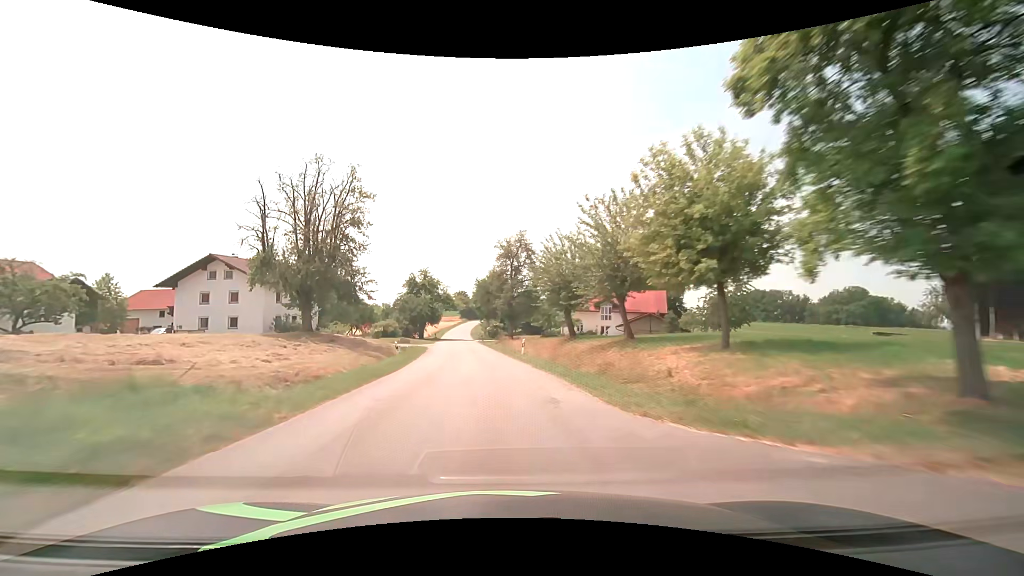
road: tertiary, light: Day
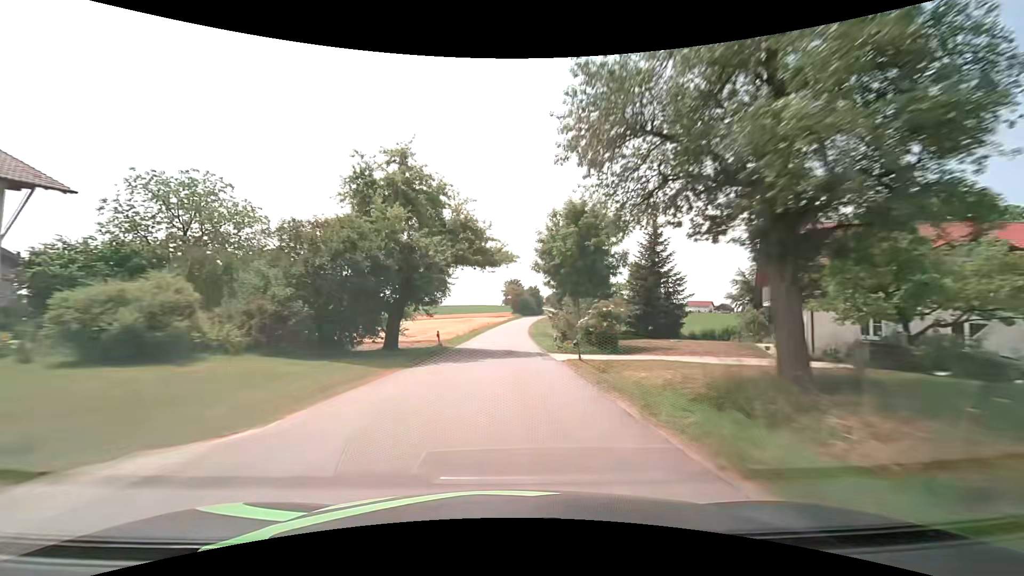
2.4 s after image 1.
(-4.5, +50.0) m; -7°
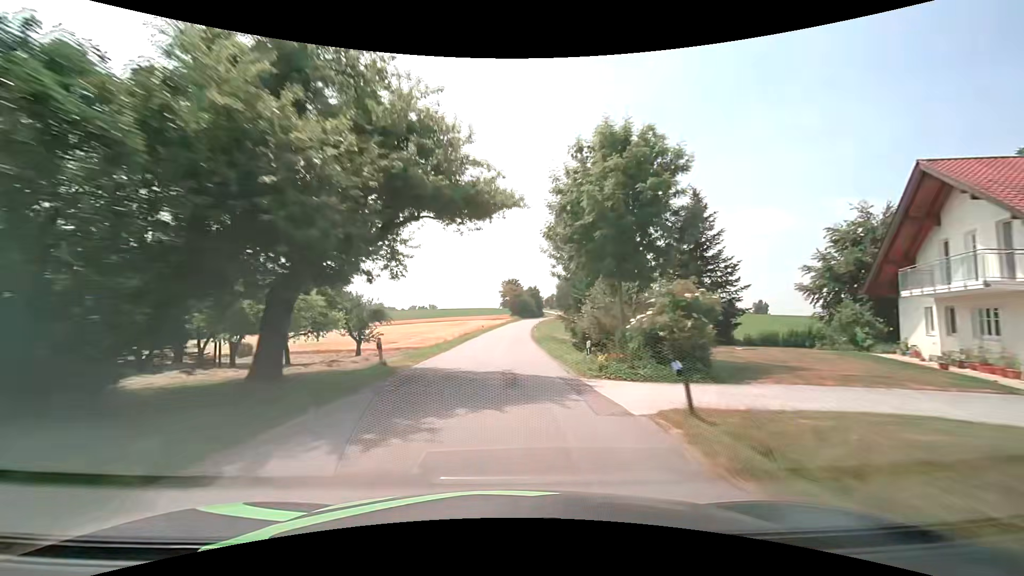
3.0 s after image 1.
(0.0, +12.7) m; 0°
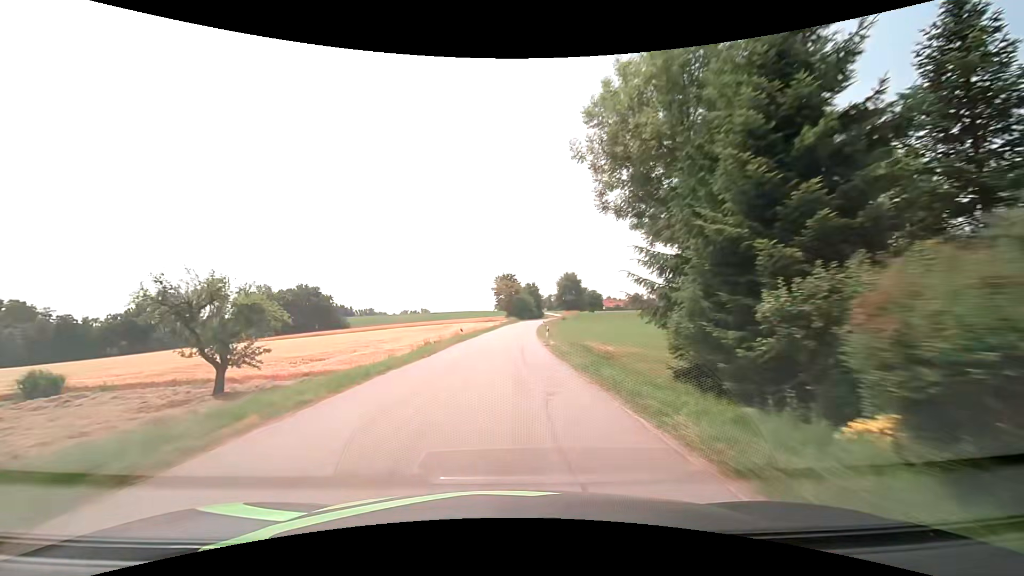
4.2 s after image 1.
(+0.3, +25.3) m; +1°
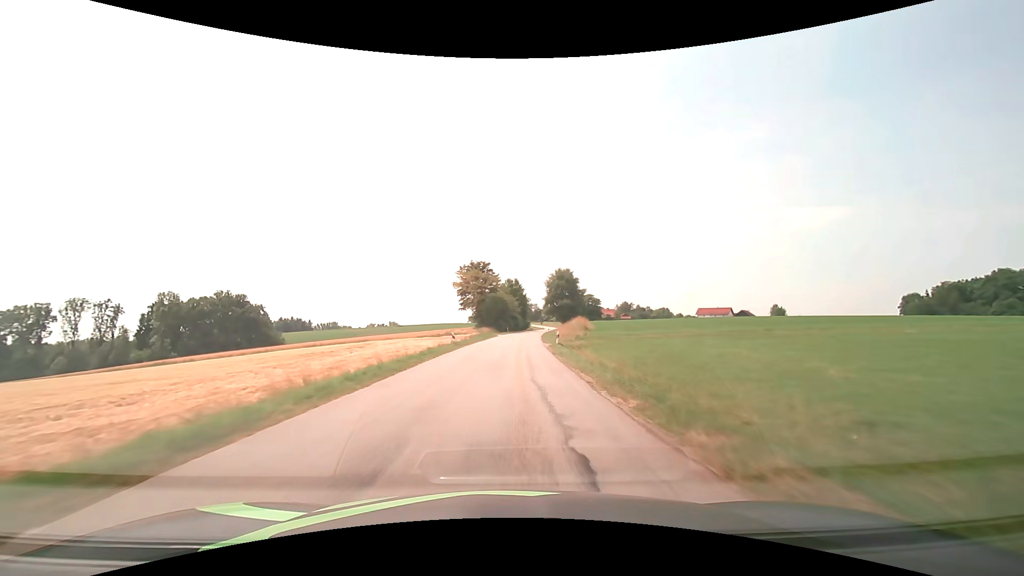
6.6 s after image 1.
(+0.8, +50.2) m; +2°
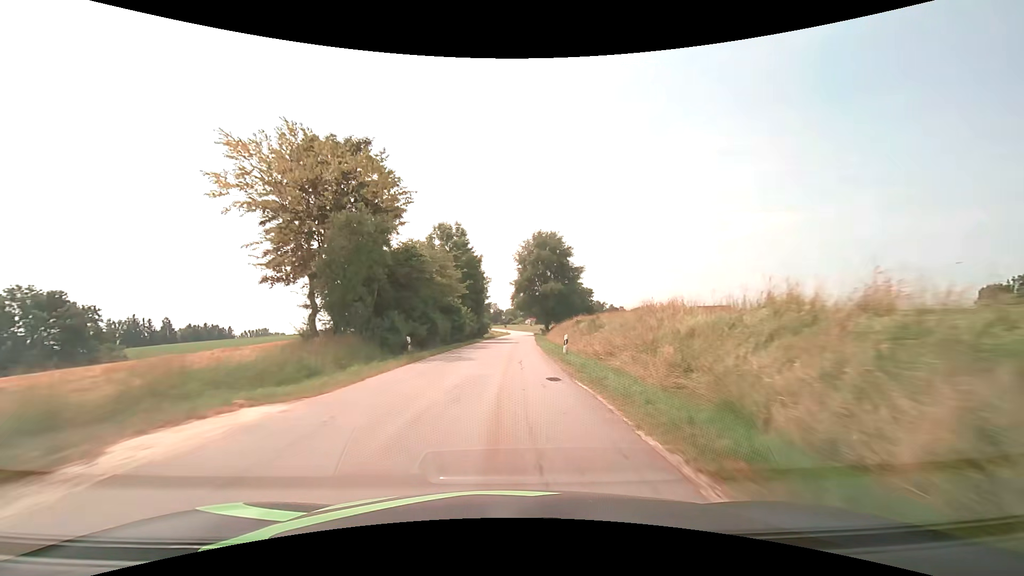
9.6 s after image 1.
(+2.6, +62.5) m; +5°
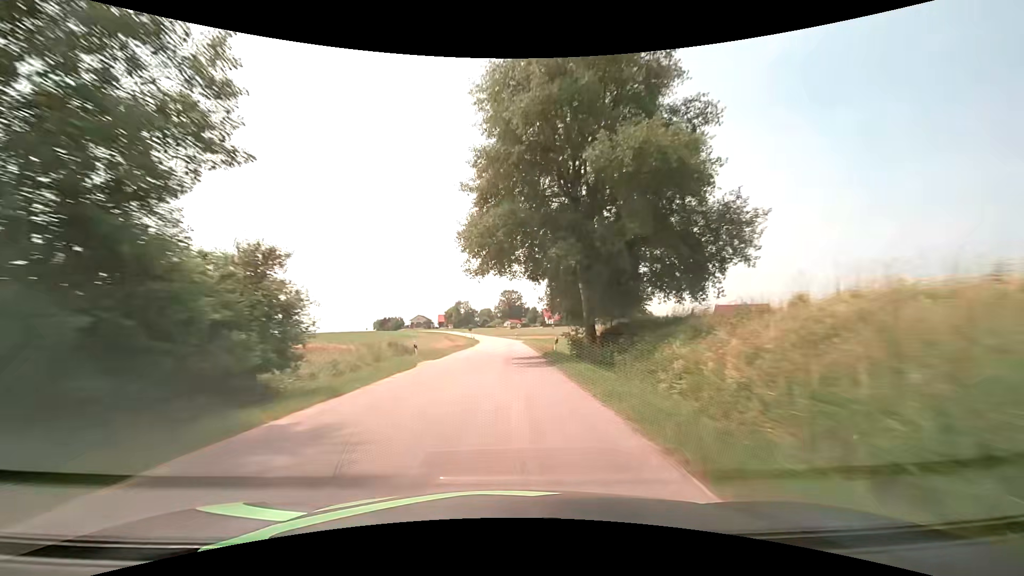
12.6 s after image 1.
(+1.8, +62.9) m; +2°
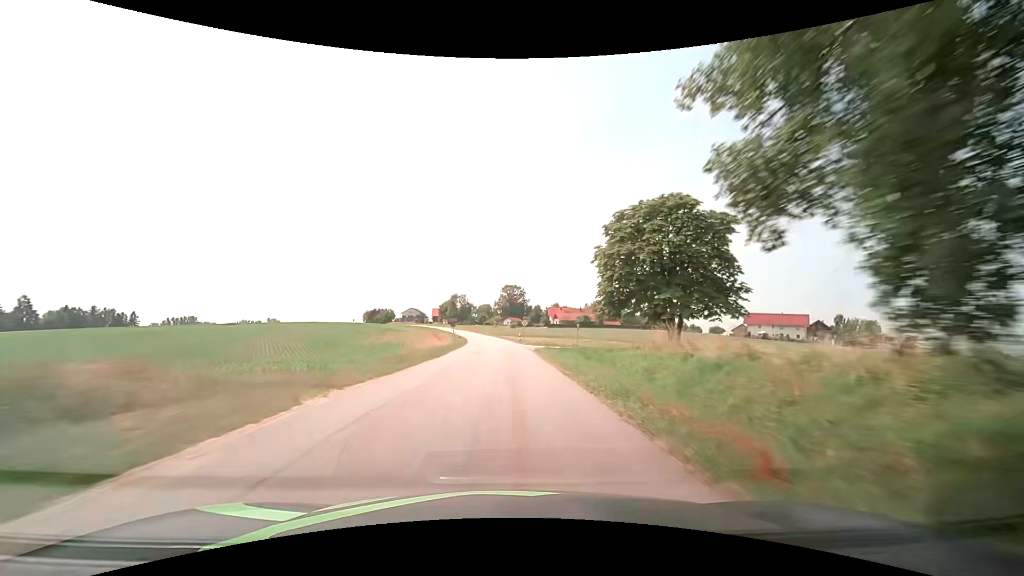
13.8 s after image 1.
(0.0, +25.3) m; 0°
(0, +10) (0, +20) (0, +30) (0, +40) (-1, +50) (-1, +60) (-2, +70) (-3, +80) (-4, +90) (-5, +100) m
